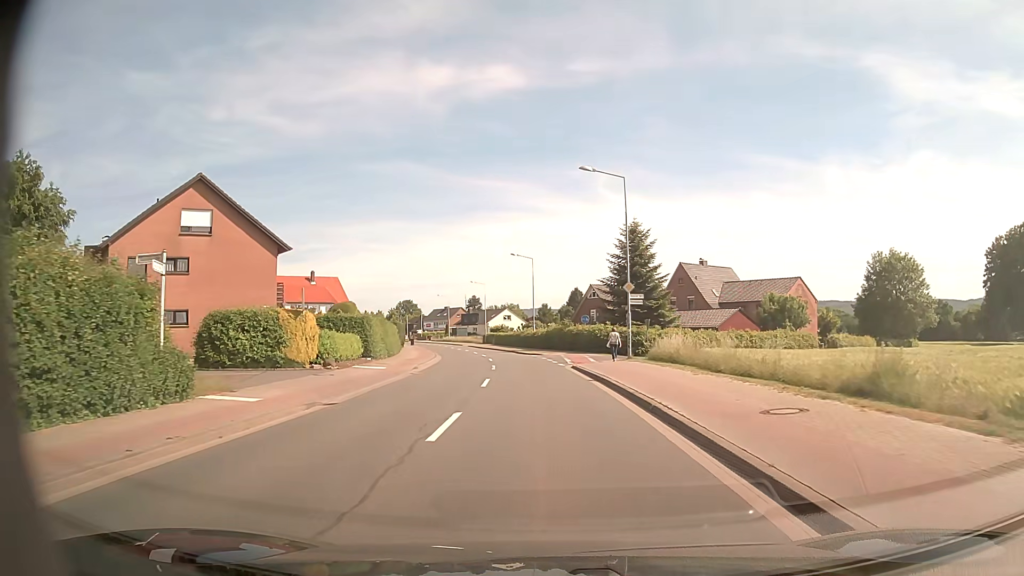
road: secondary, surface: asphalt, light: Day
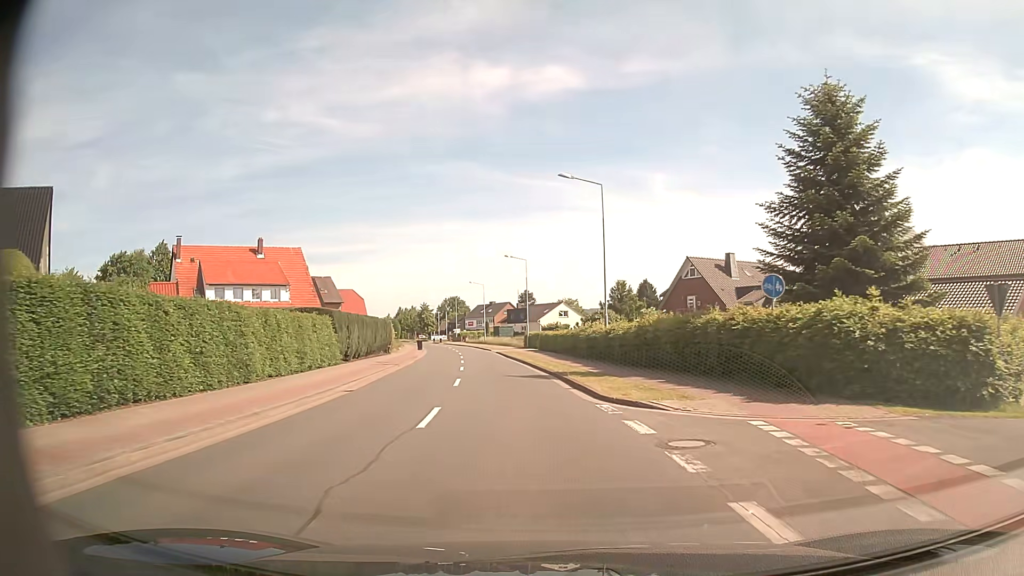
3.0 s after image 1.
(-1.1, +34.8) m; -5°
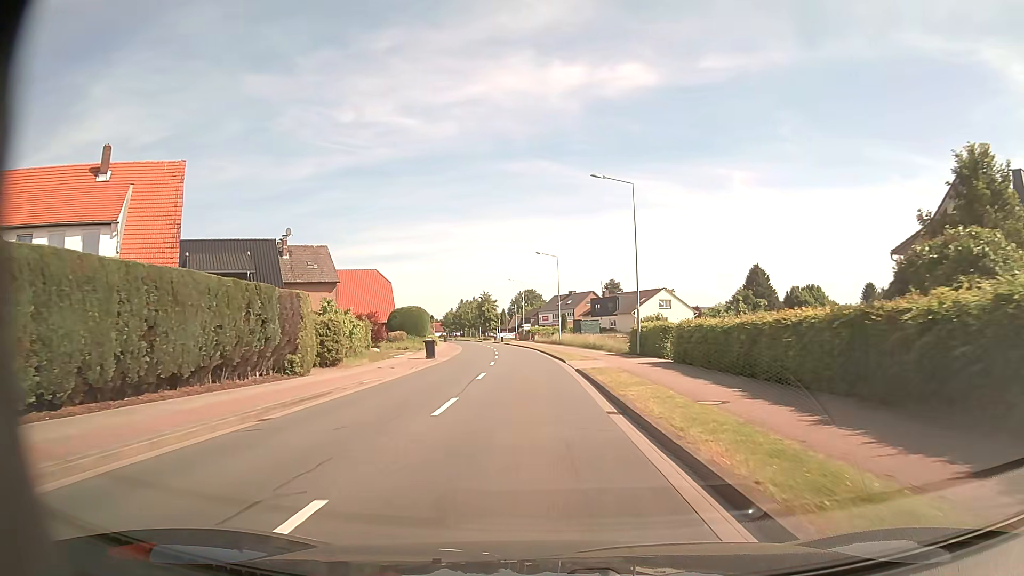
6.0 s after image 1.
(-2.5, +35.0) m; -7°
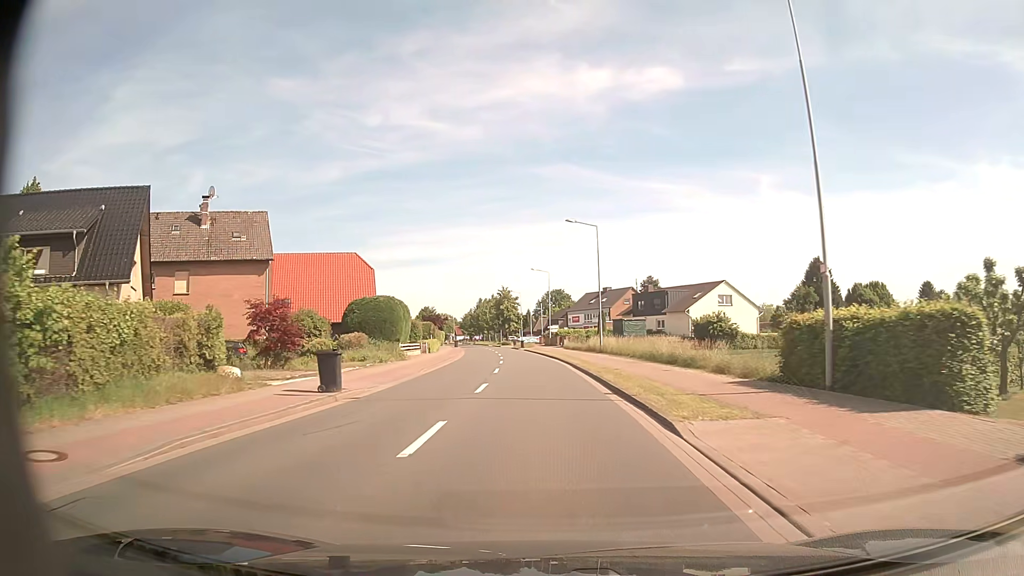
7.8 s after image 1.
(-0.4, +22.1) m; -2°
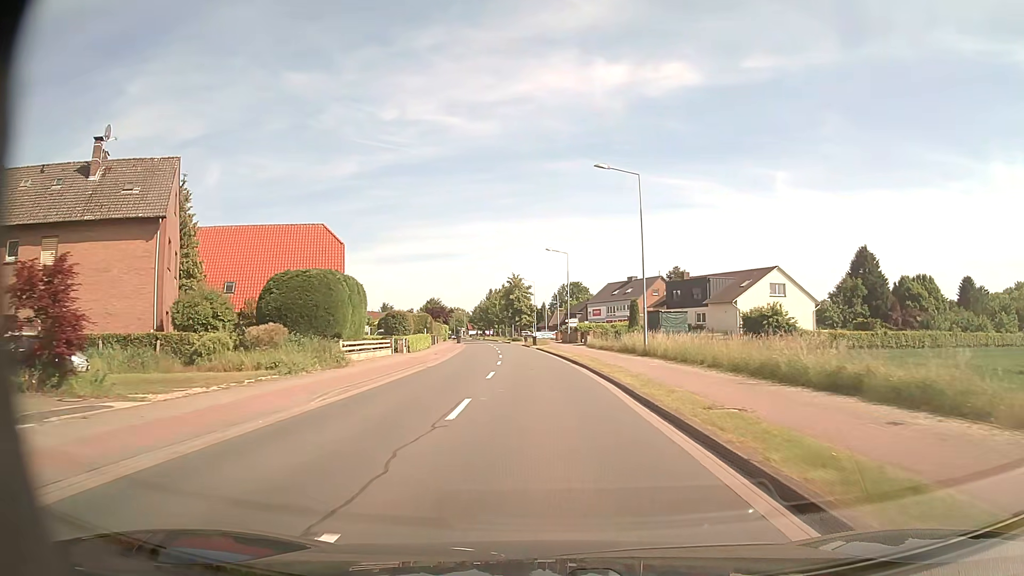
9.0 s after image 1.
(-0.2, +15.2) m; -1°
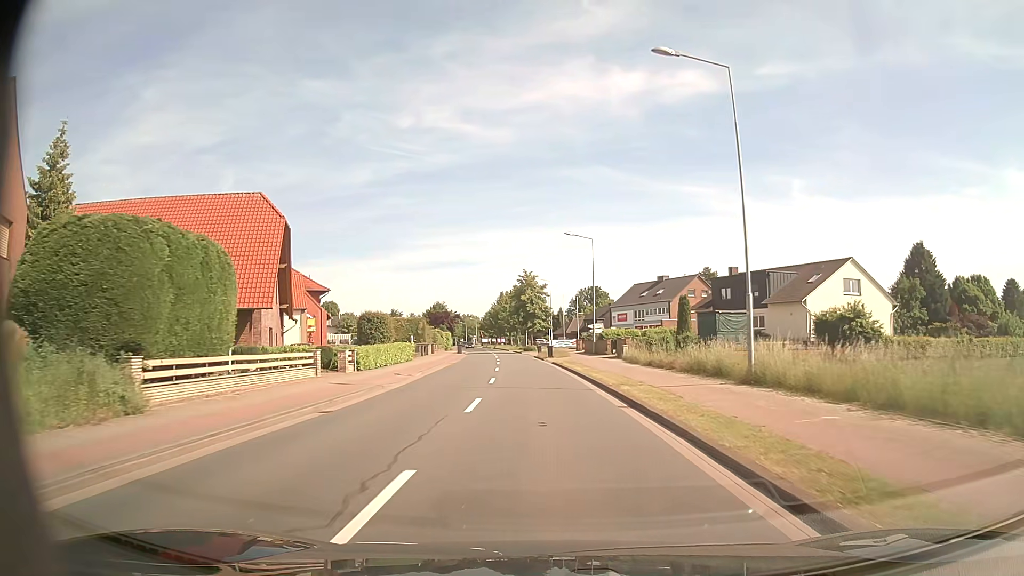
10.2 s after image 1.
(-0.2, +15.7) m; -1°
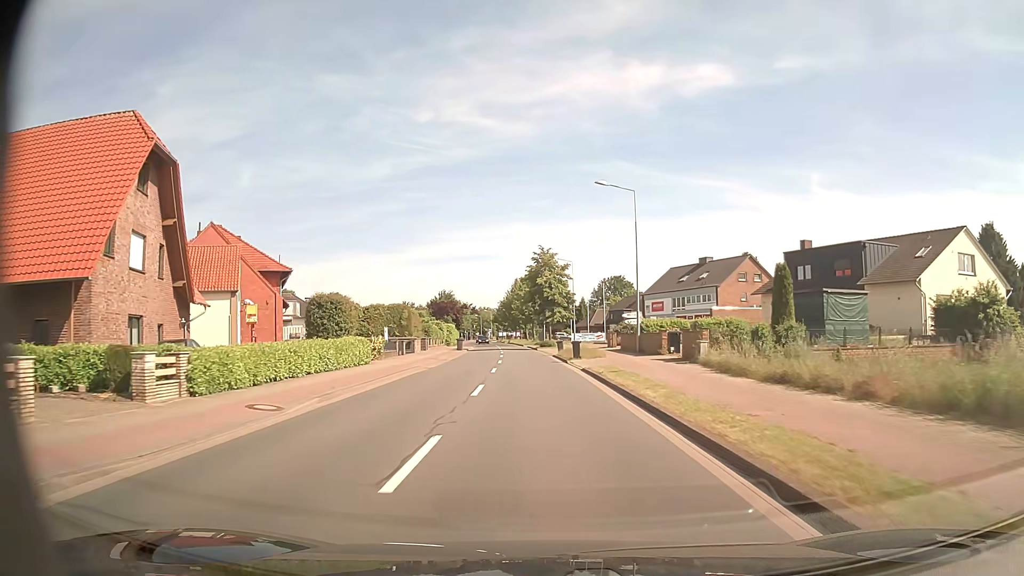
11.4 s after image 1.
(-0.2, +16.0) m; -2°
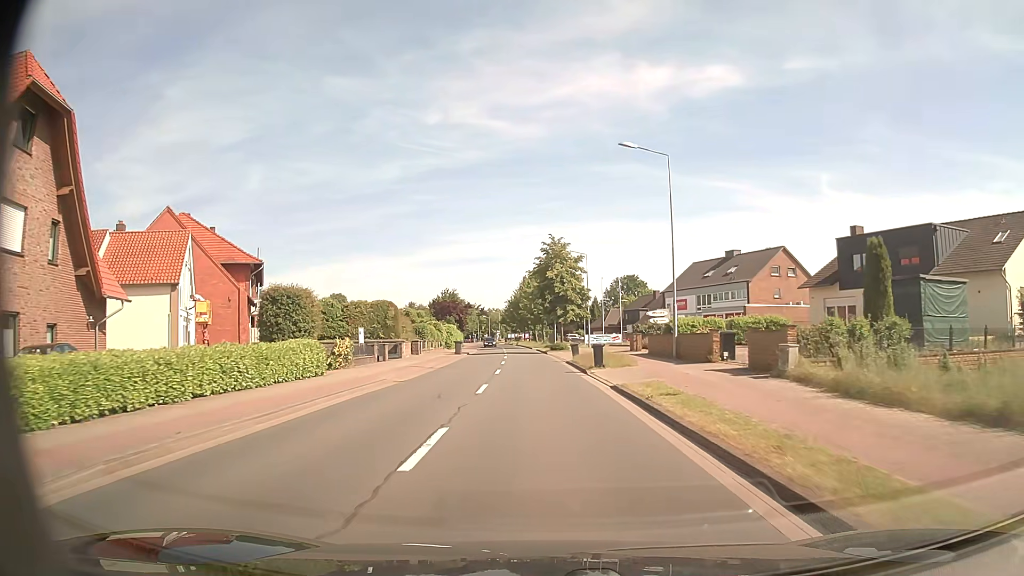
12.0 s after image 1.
(-0.1, +8.2) m; -1°
(0, +10) (0, +20) (-1, +30) (-1, +40) (-2, +50) (-2, +60) (-3, +70) (-3, +80) (-4, +90) (-5, +100) m
